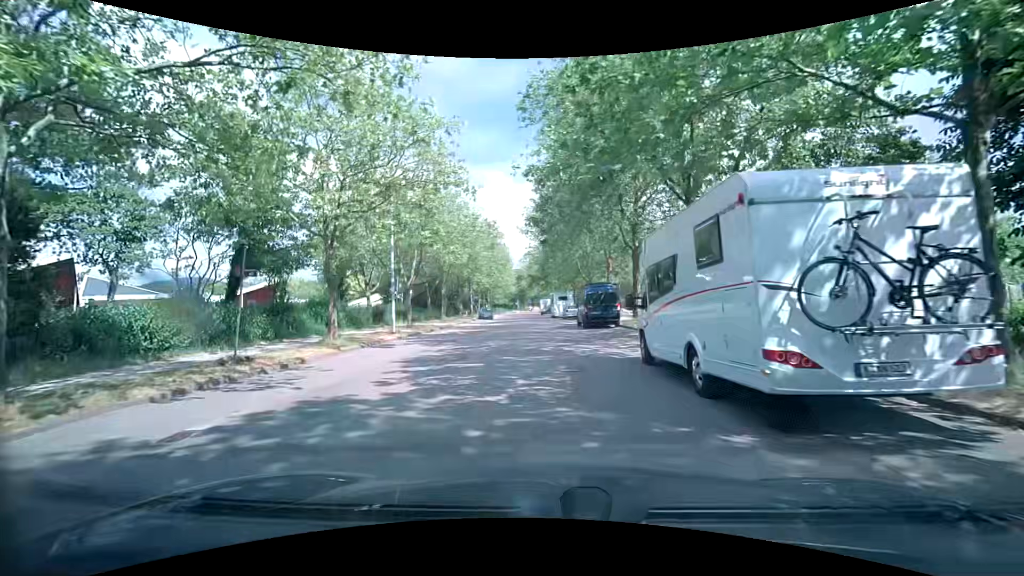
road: residential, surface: asphalt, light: Day
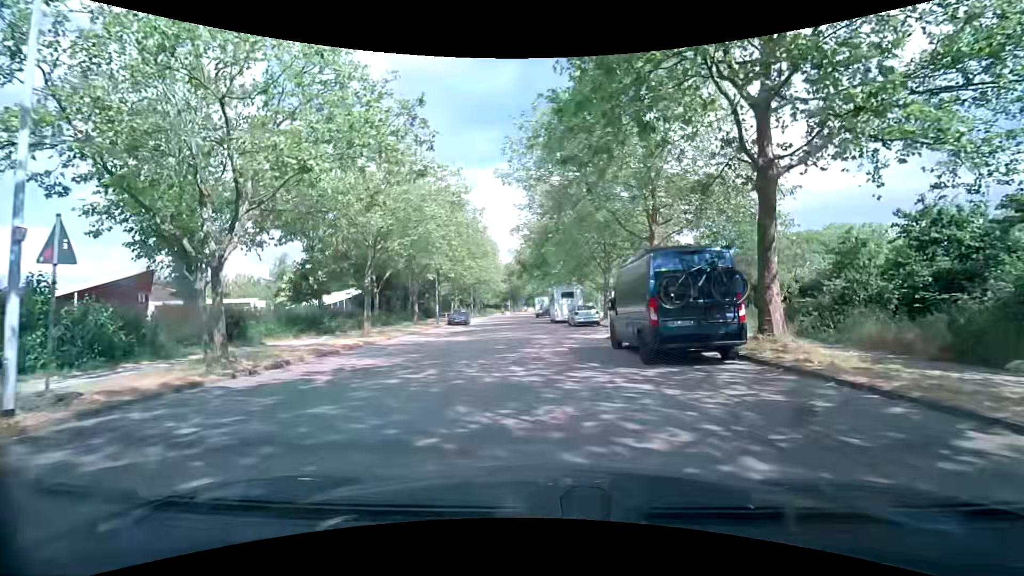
(+0.2, +18.0) m; 0°
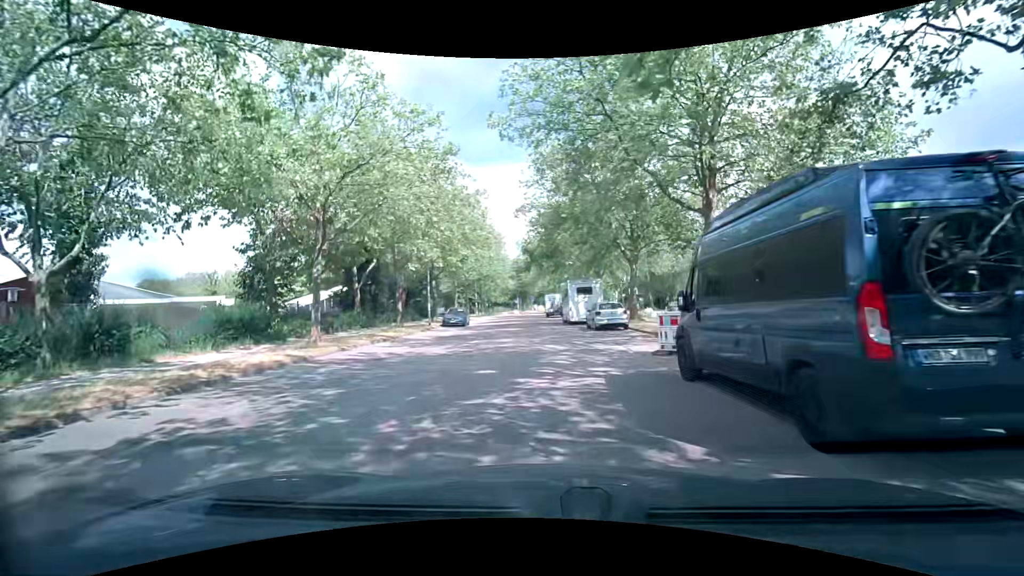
(0.0, +6.8) m; 0°
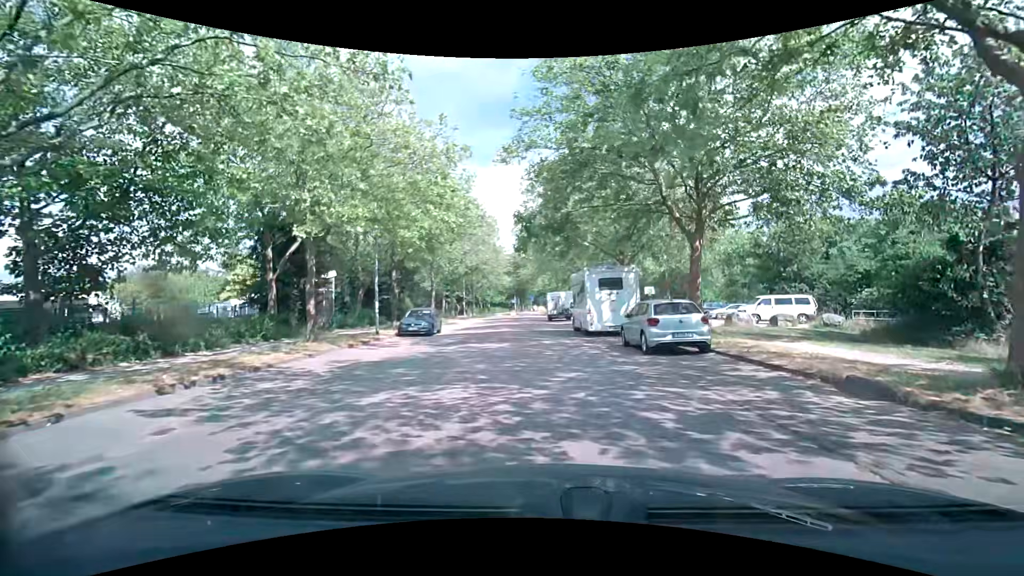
(-0.2, +11.6) m; +2°
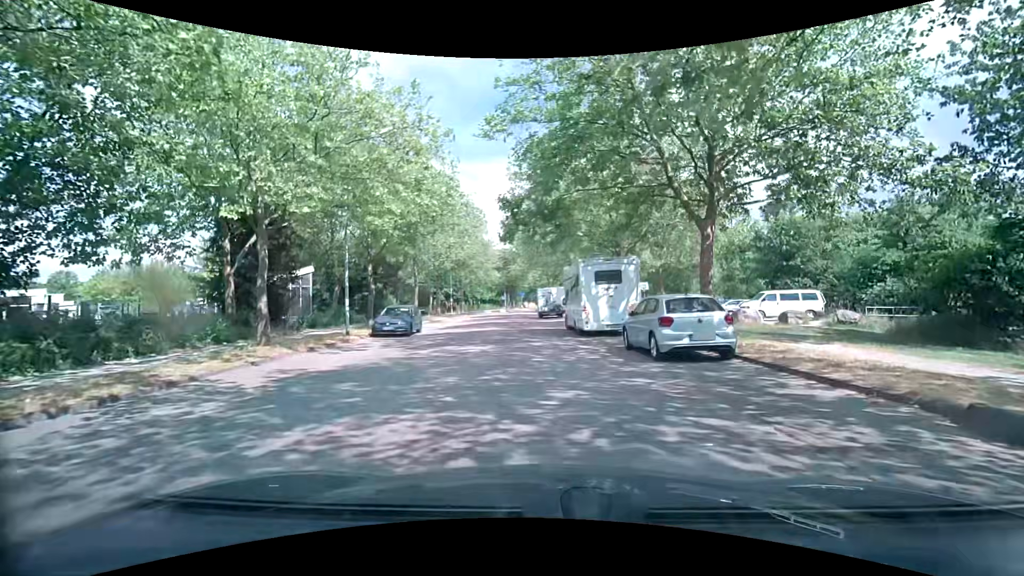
(0.0, +2.3) m; -1°
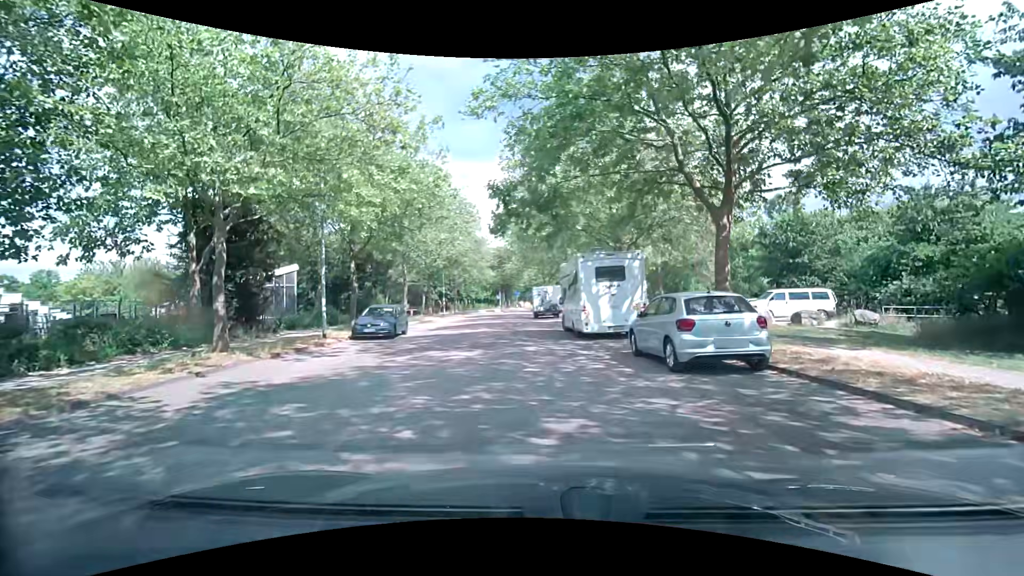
(0.0, +1.7) m; -1°
